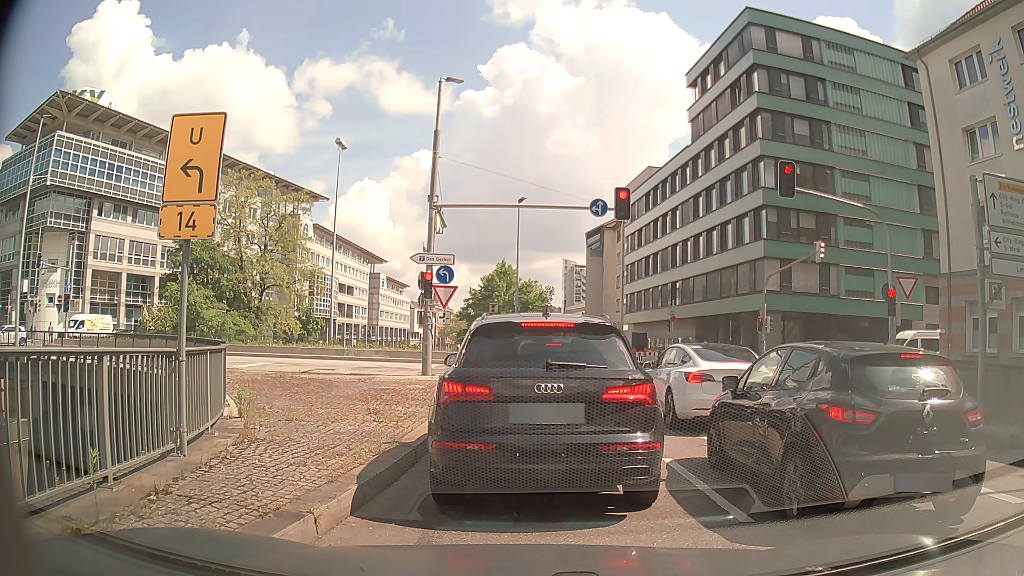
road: primary_link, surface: asphalt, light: Day
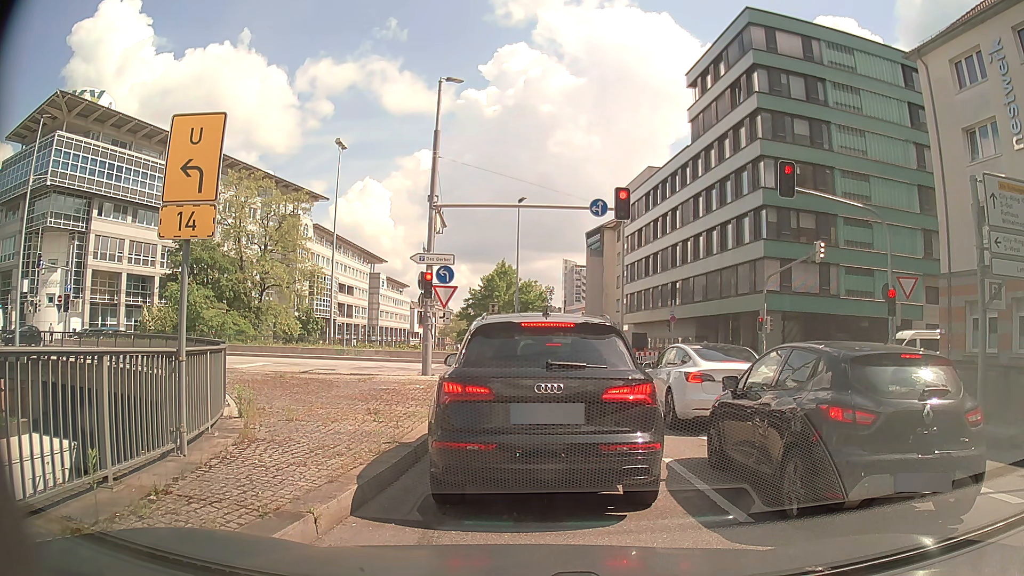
(0.0, 0.0) m; 0°
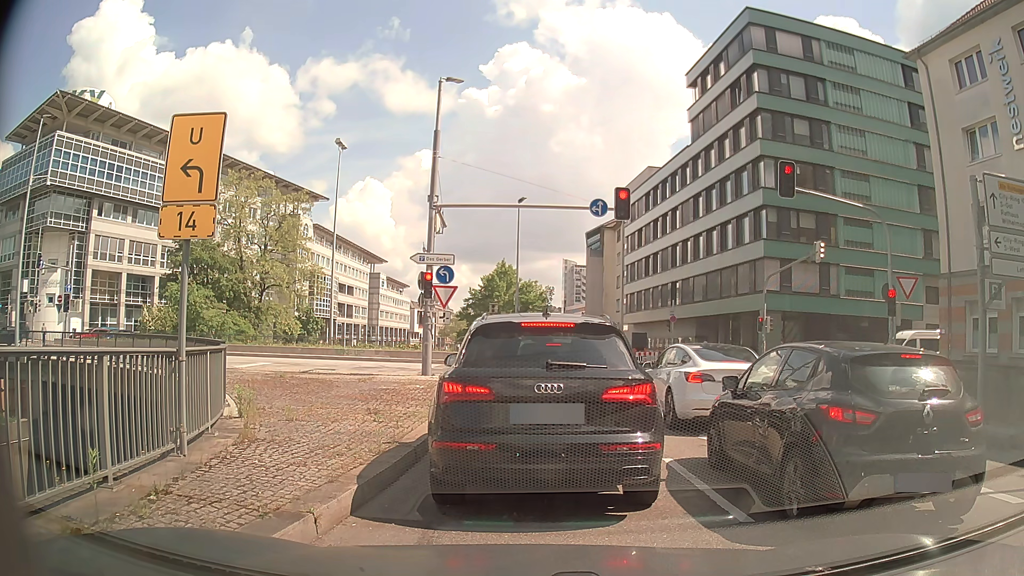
(0.0, 0.0) m; 0°
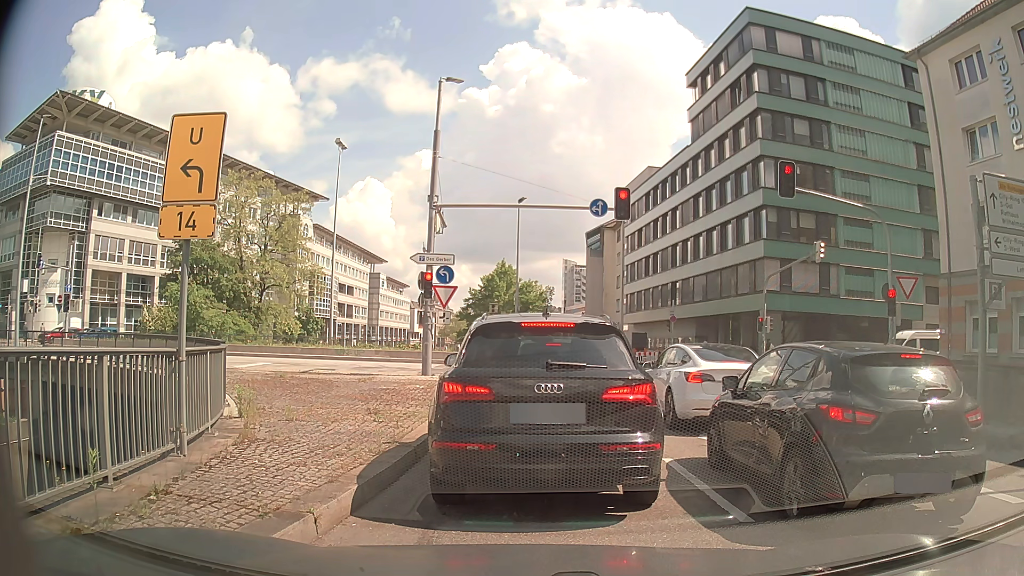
(0.0, 0.0) m; 0°
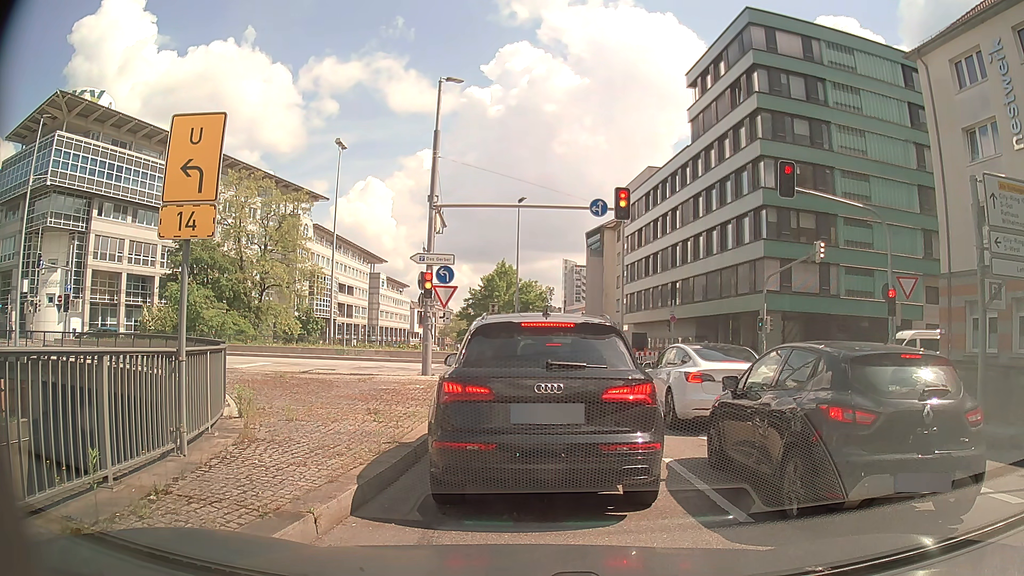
(0.0, 0.0) m; 0°
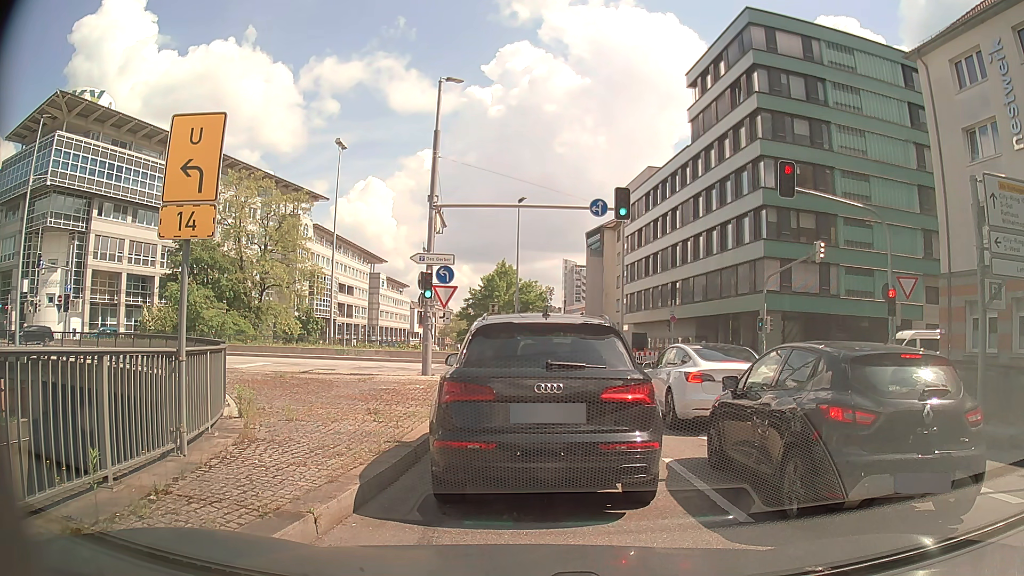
(0.0, 0.0) m; 0°
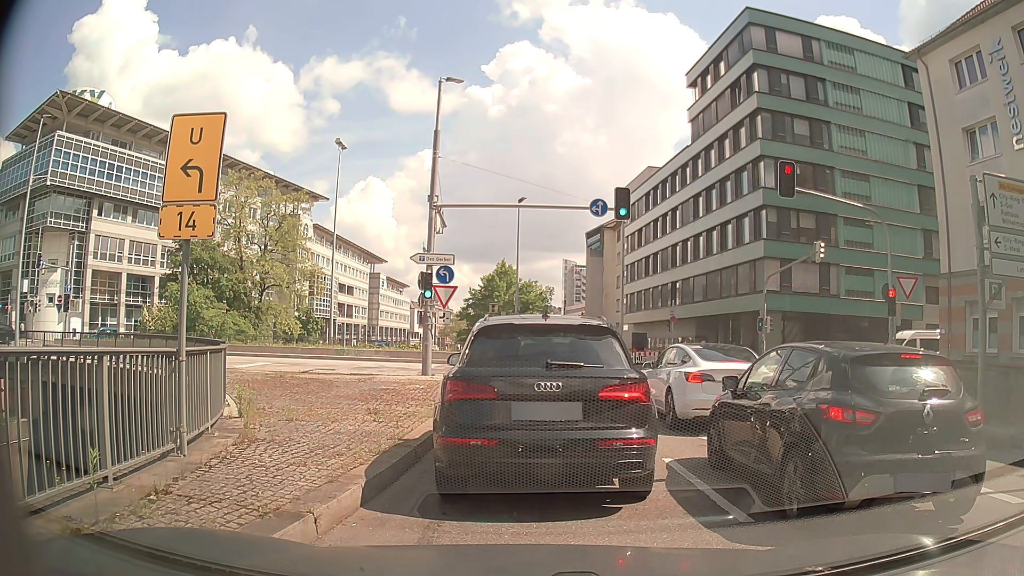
(0.0, 0.0) m; 0°
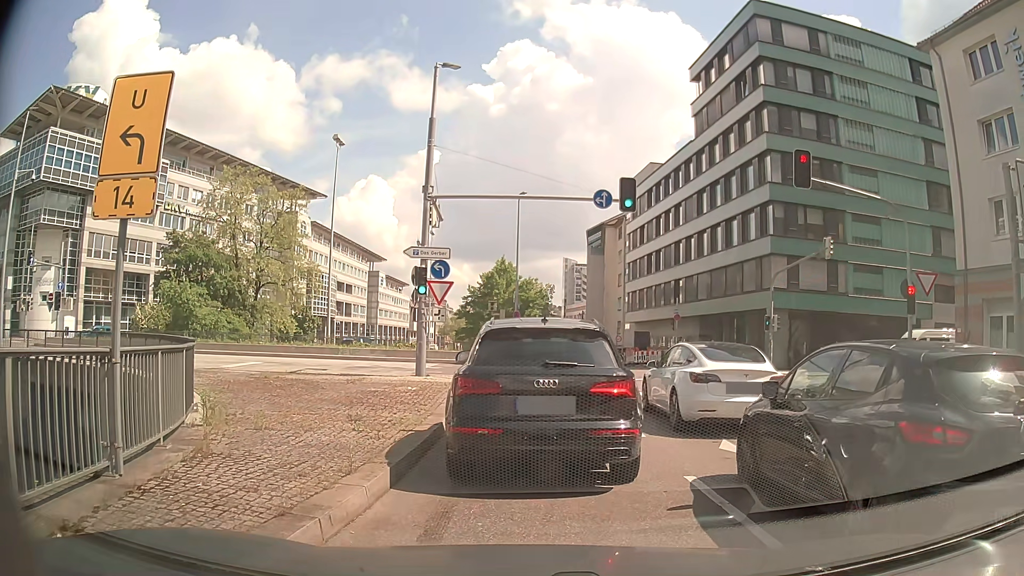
(0.0, +1.2) m; -2°
